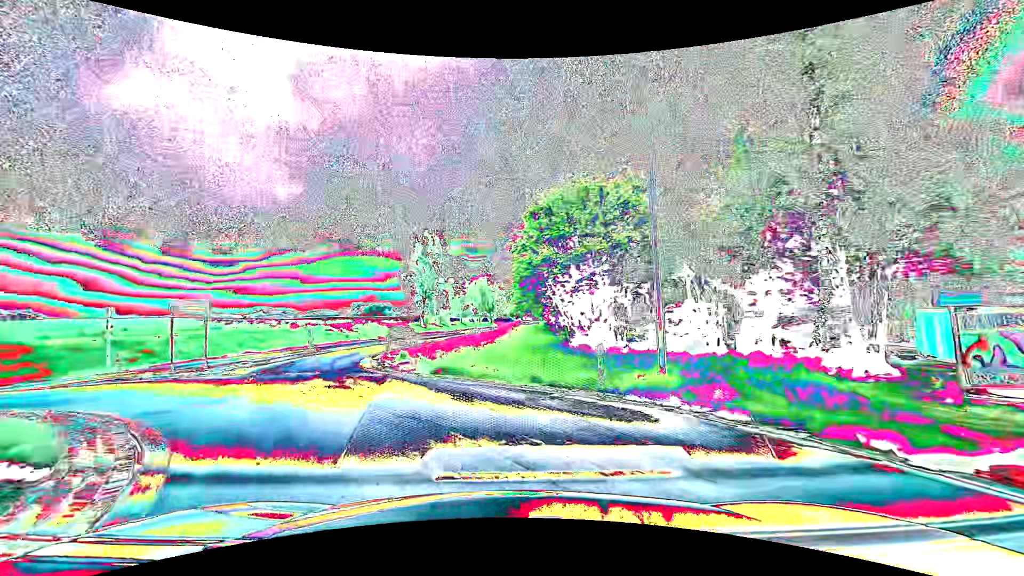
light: Day
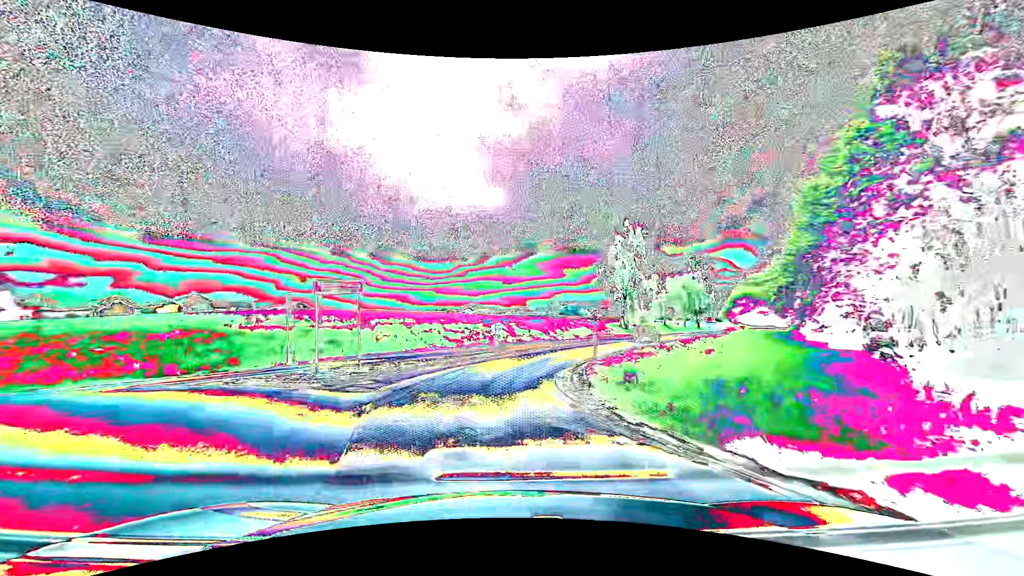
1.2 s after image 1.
(-1.9, +9.2) m; -22°
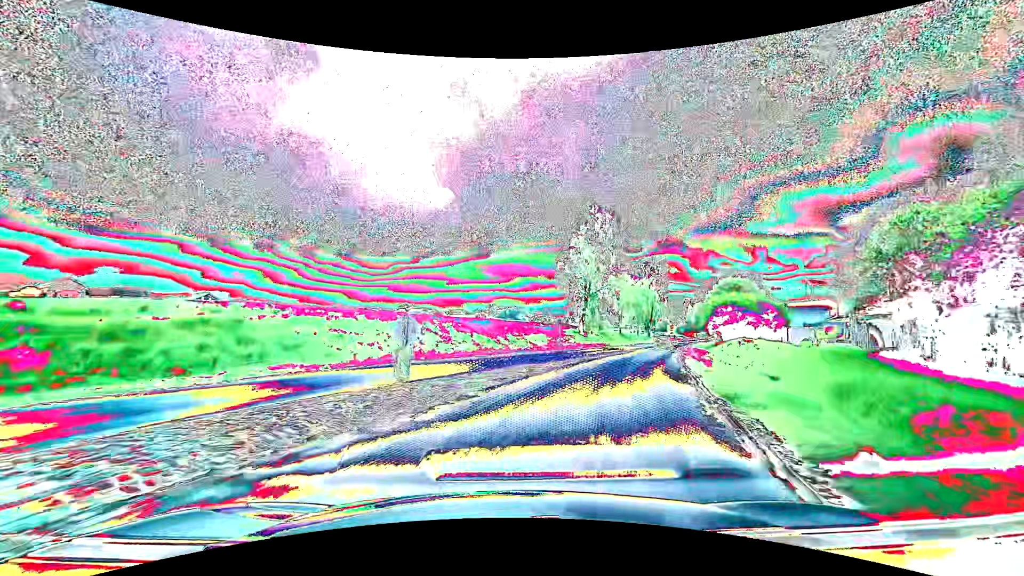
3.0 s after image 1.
(-0.2, +16.8) m; +7°
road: secondary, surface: asphalt
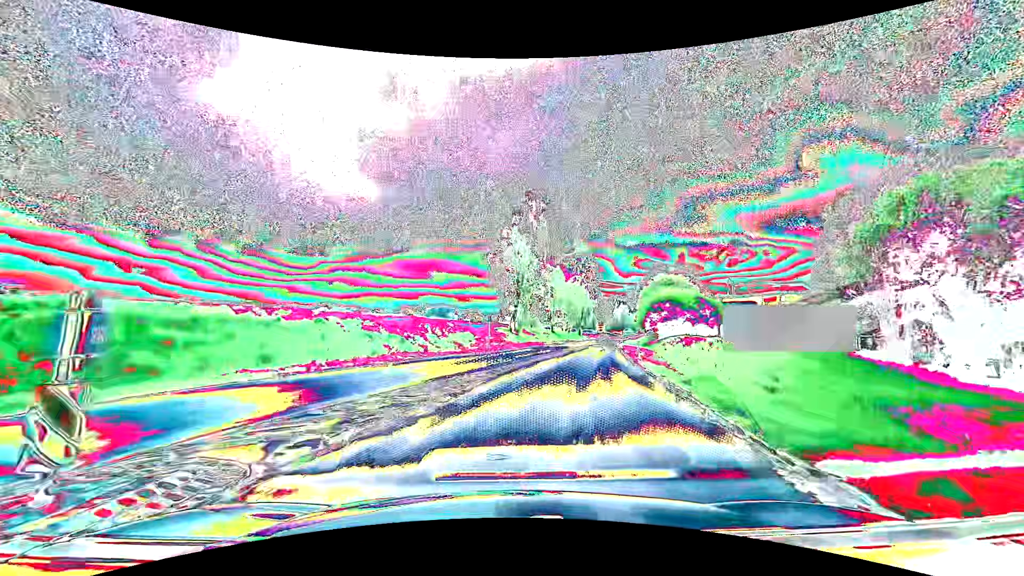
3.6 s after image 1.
(+0.4, +6.3) m; +8°
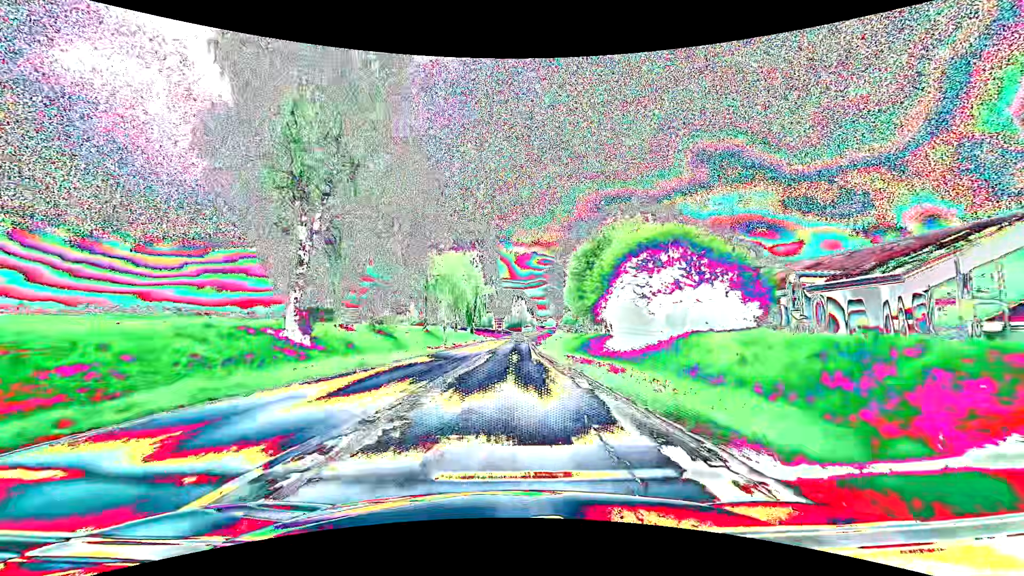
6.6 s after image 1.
(+6.6, +38.7) m; +13°
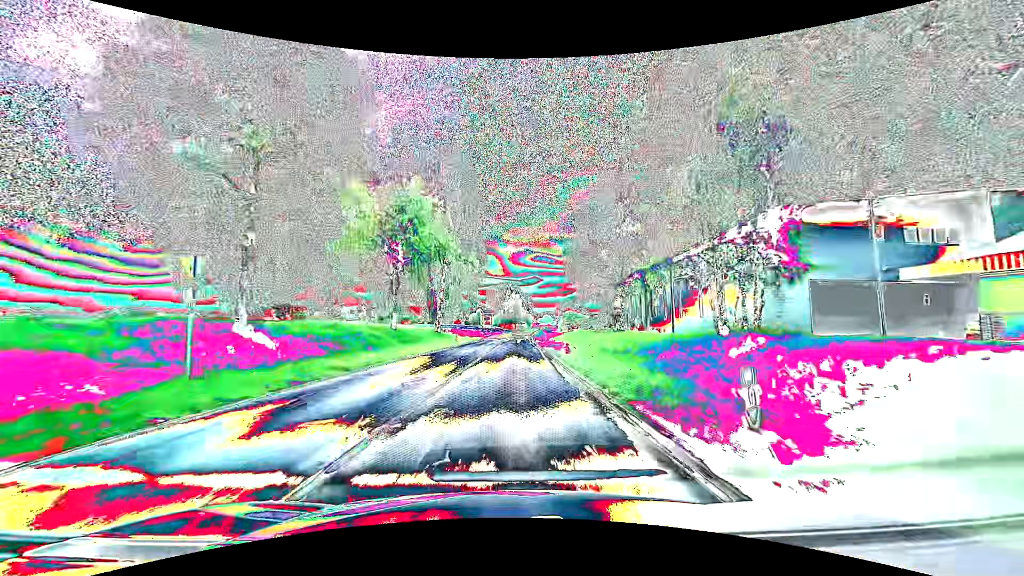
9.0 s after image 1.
(+0.4, +41.6) m; 0°
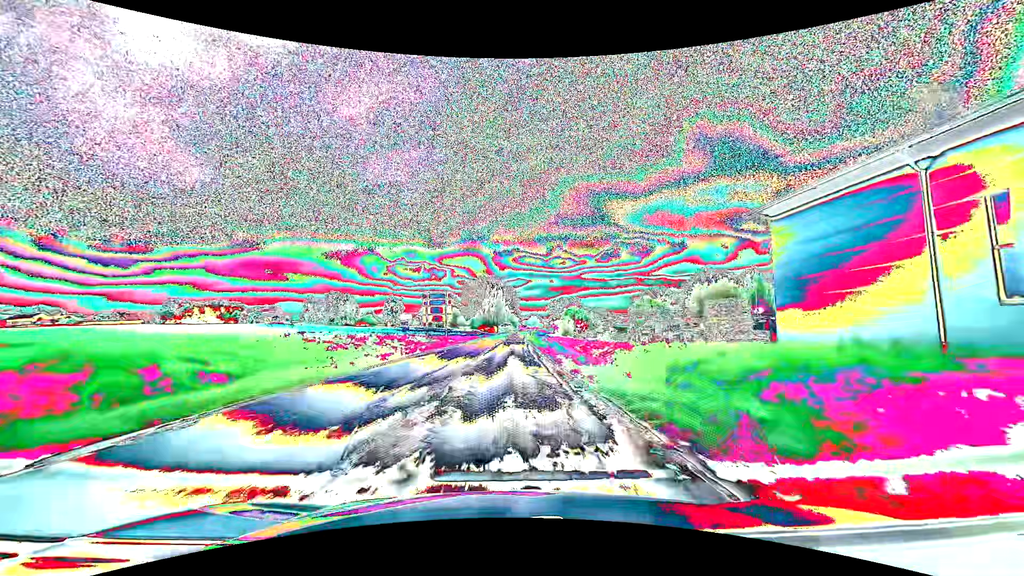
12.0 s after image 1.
(+1.3, +62.4) m; +2°
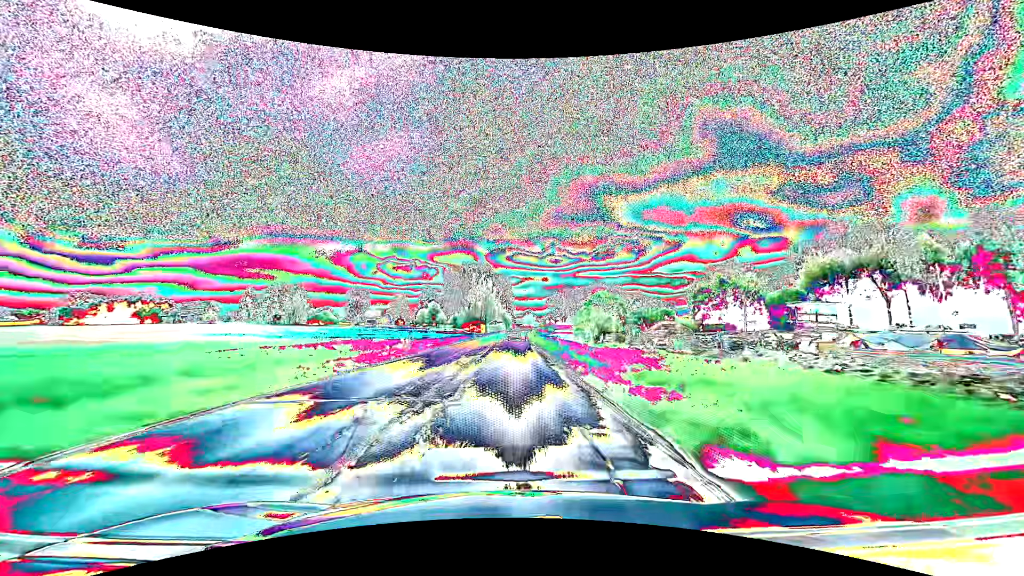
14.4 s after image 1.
(+0.2, +55.9) m; +1°
(0, +10) (0, +20) (0, +30) (0, +40) (0, +50) (+1, +60) (+1, +70) (+1, +80) (+1, +90) (+2, +100) m
